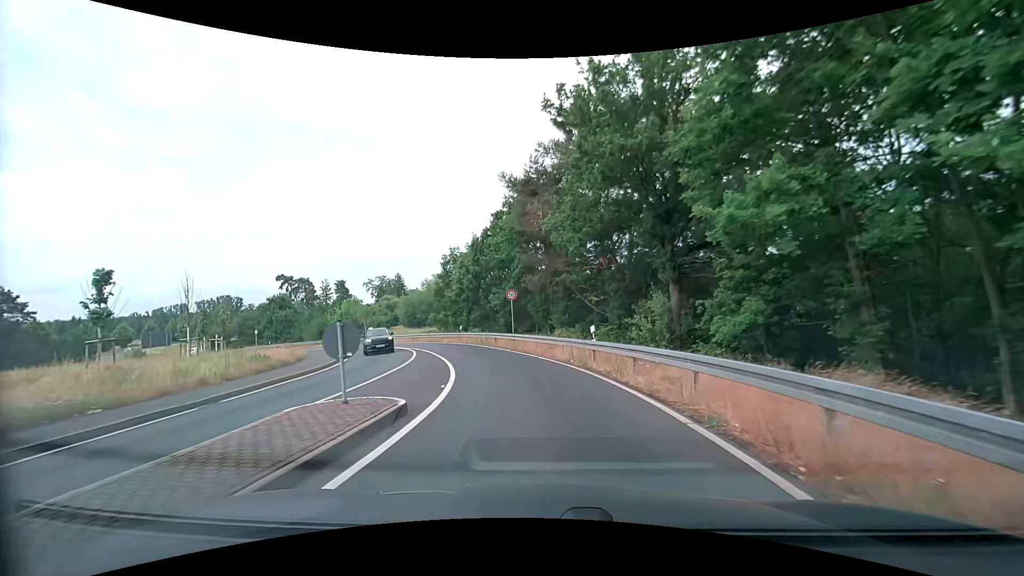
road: secondary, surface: asphalt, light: Day
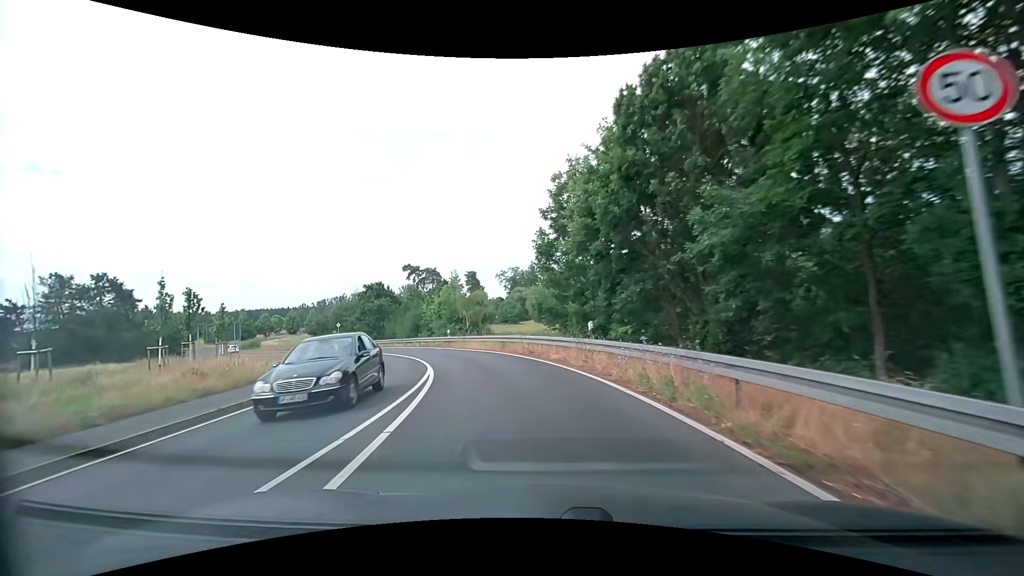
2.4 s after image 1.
(-3.5, +25.4) m; -16°
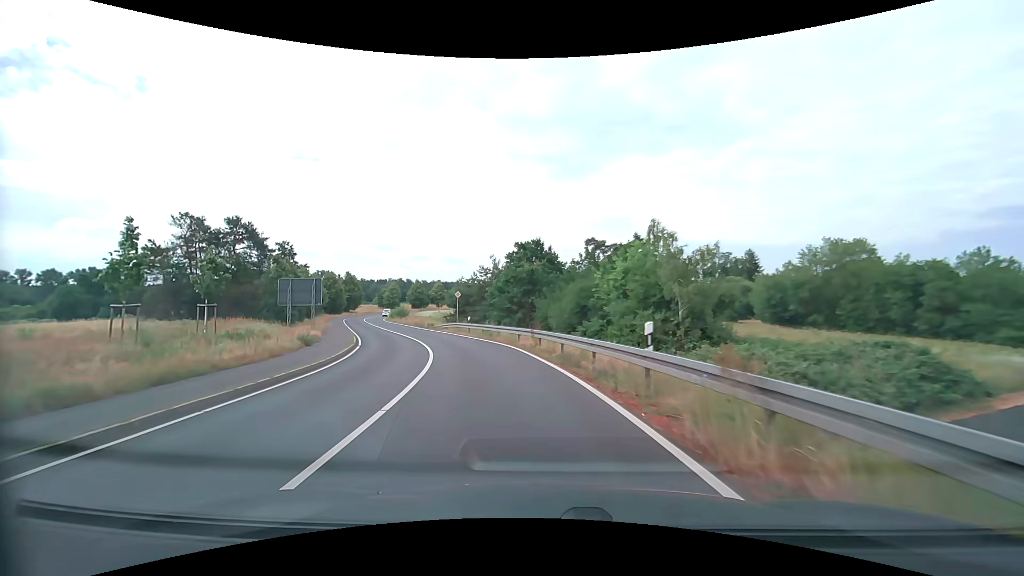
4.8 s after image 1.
(-5.0, +28.7) m; -21°
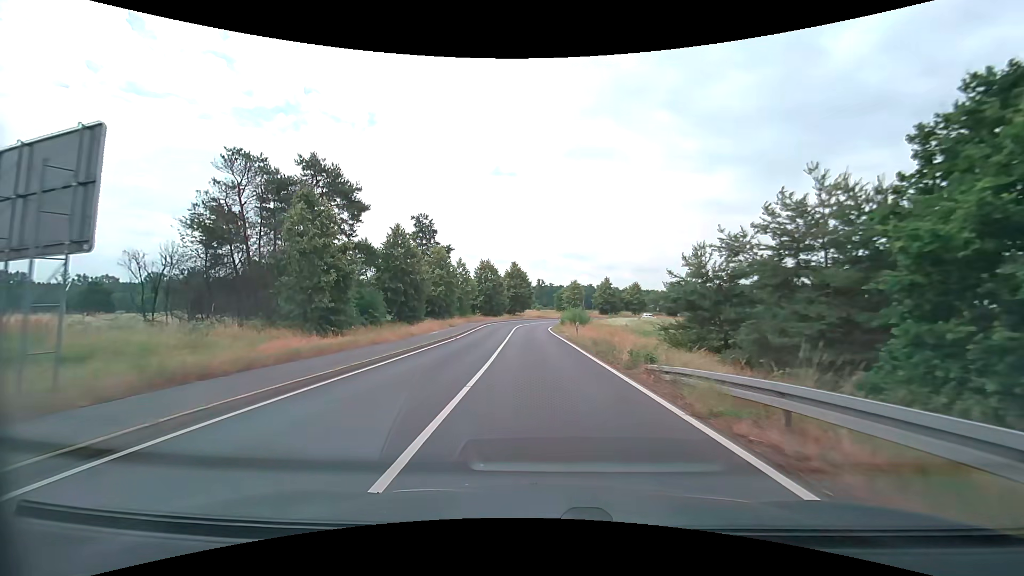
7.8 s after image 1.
(-8.5, +36.8) m; -22°
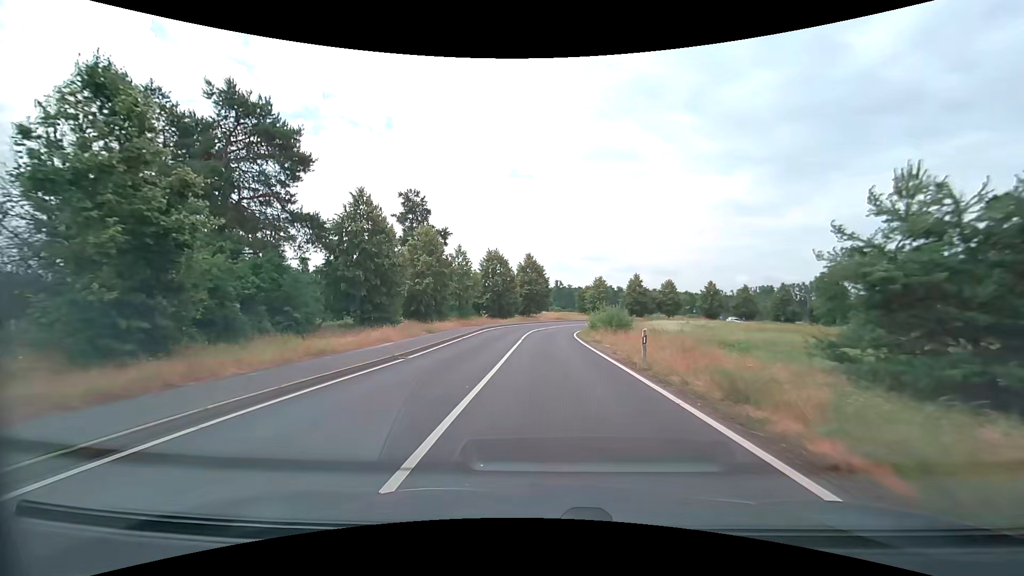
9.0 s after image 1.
(-0.4, +15.6) m; -2°
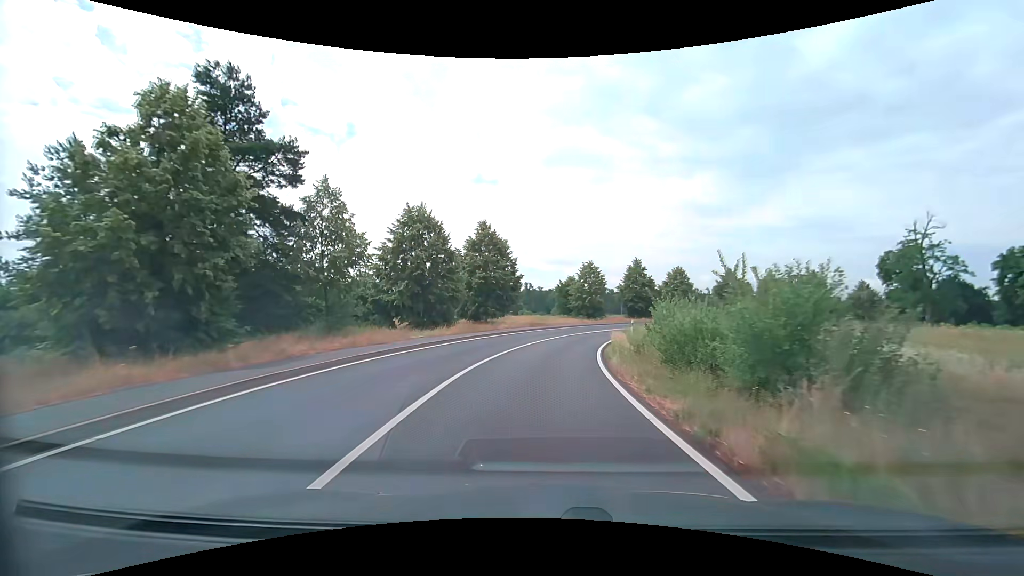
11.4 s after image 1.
(+0.4, +30.9) m; +3°
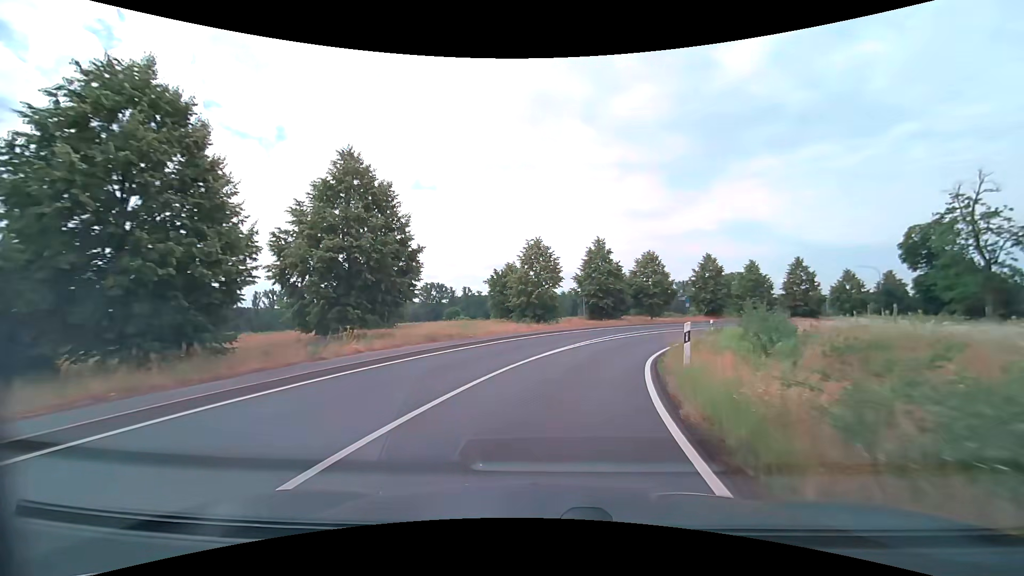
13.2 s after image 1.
(+1.1, +22.8) m; +6°
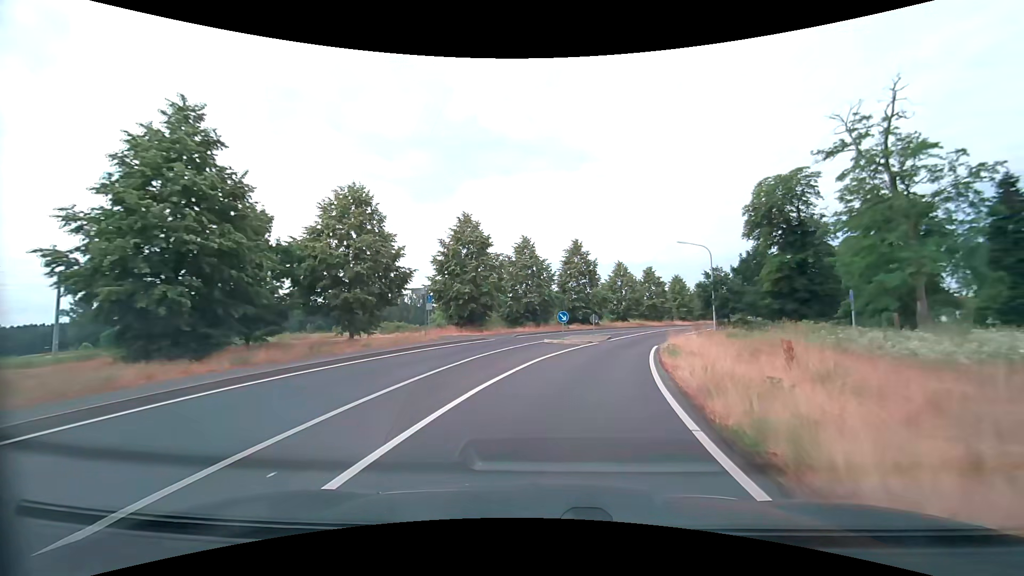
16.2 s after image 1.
(+9.1, +36.1) m; +29°
(+1, +10) (+2, +20) (+5, +30) (+8, +39) (+12, +48) (+16, +57) (+20, +66) (+25, +75) (+29, +84) (+34, +93) m
